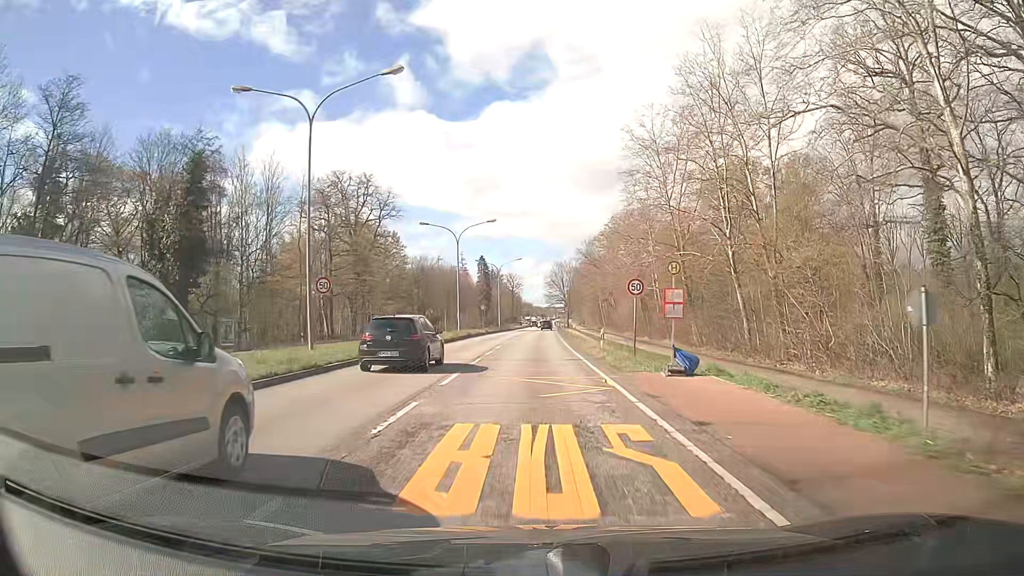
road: primary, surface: asphalt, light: Day
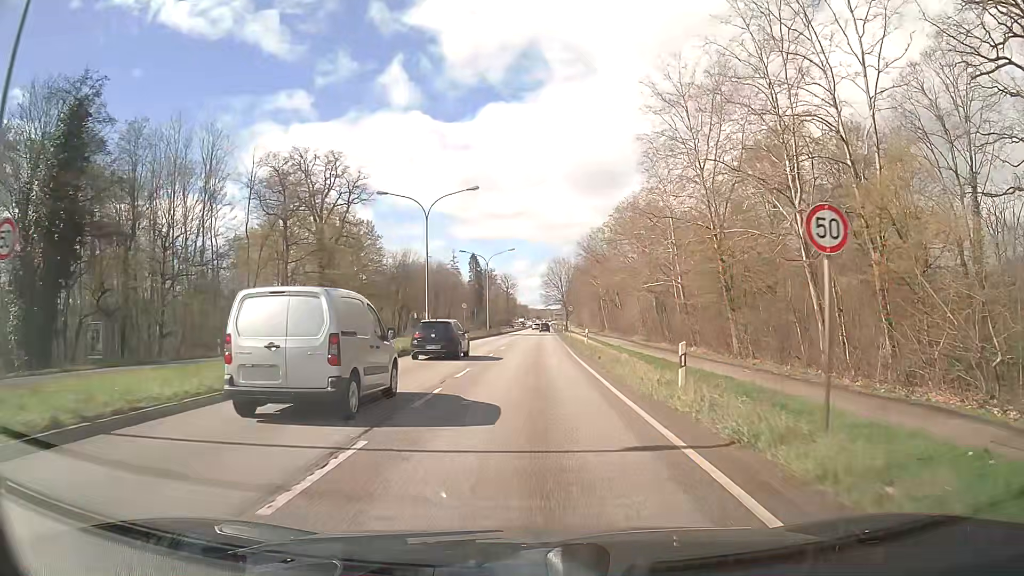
(-0.1, +15.3) m; 0°
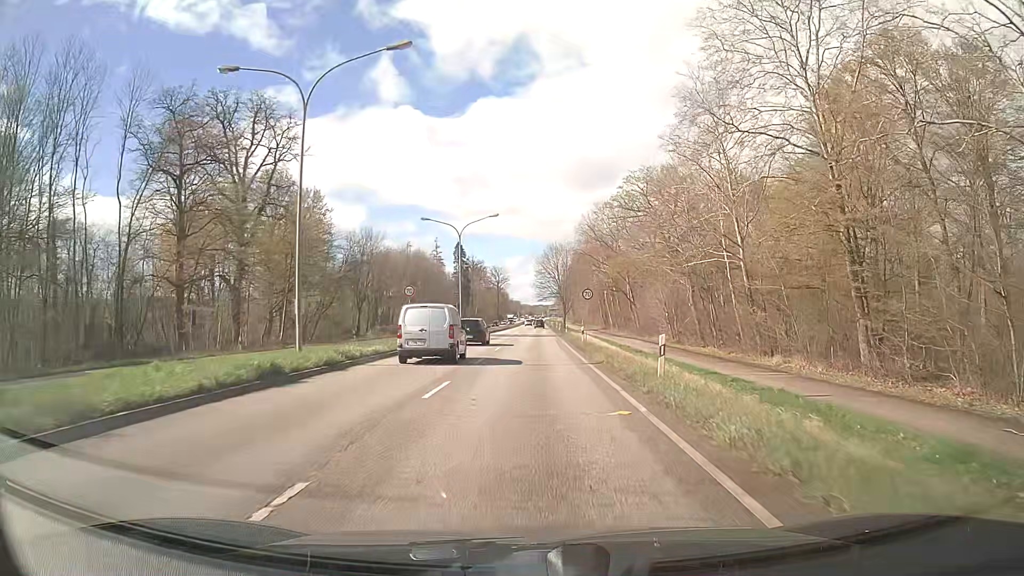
(0.0, +23.2) m; 0°
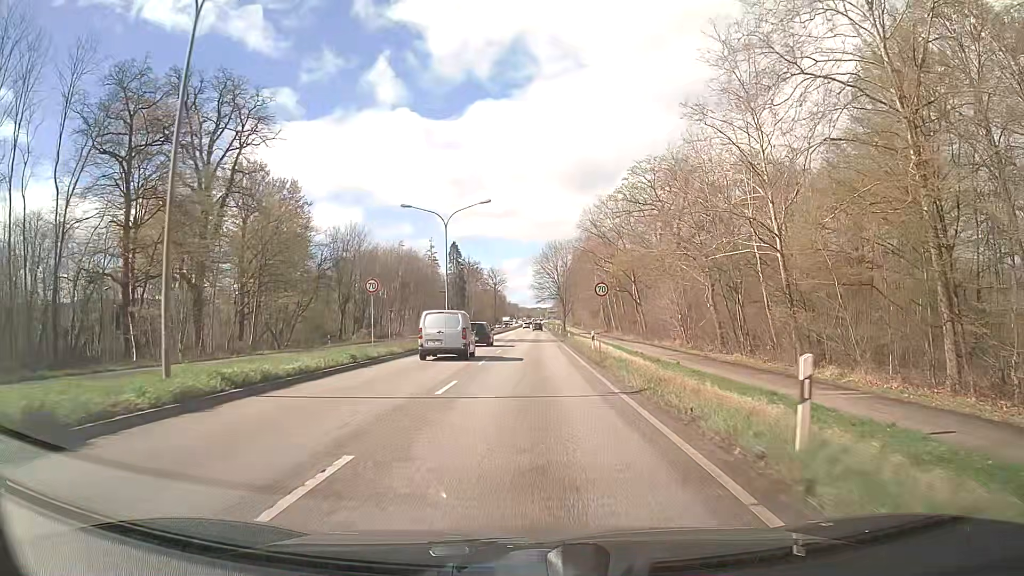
(0.0, +7.8) m; 0°
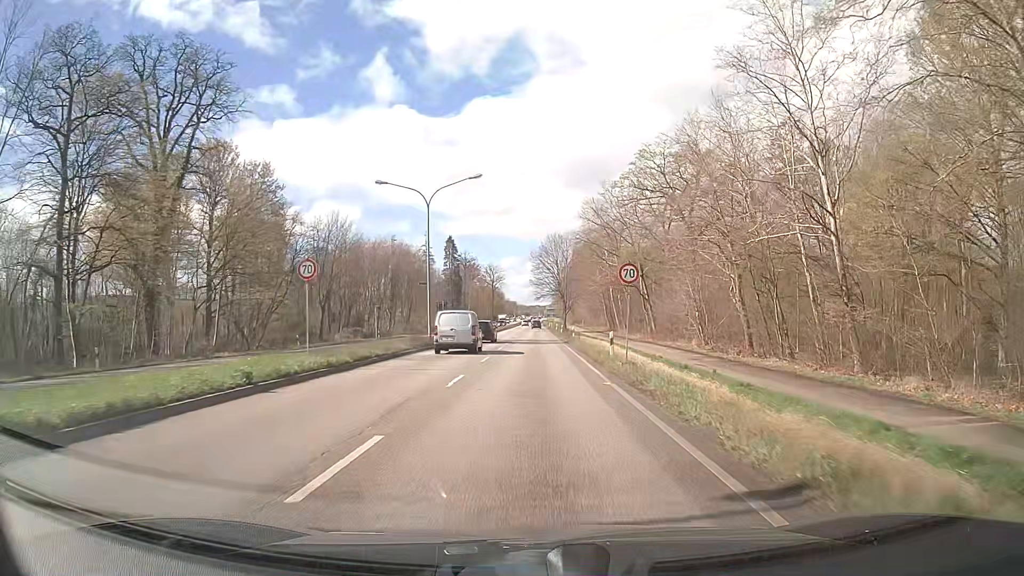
(0.0, +7.9) m; 0°
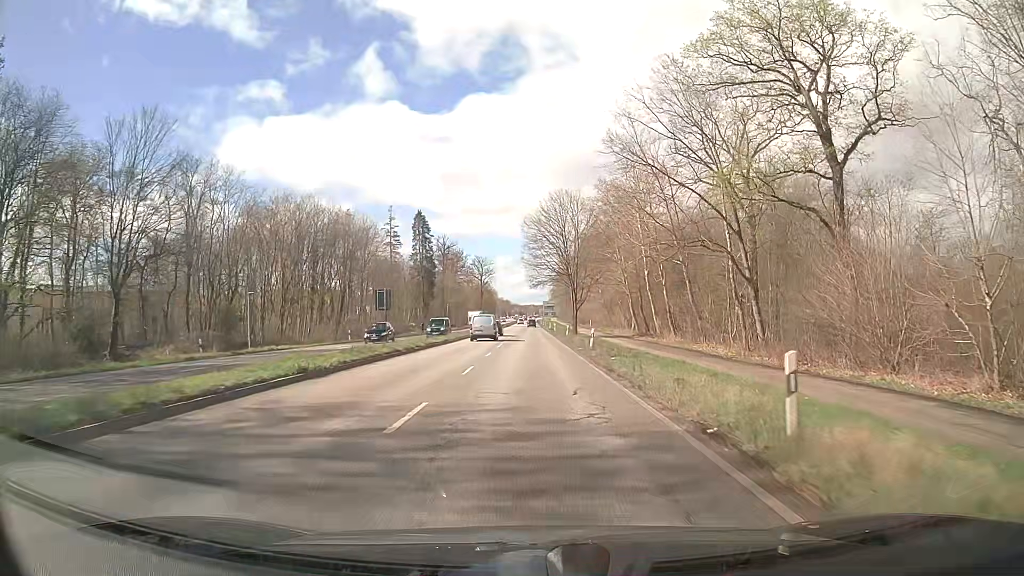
(+0.2, +42.2) m; 0°
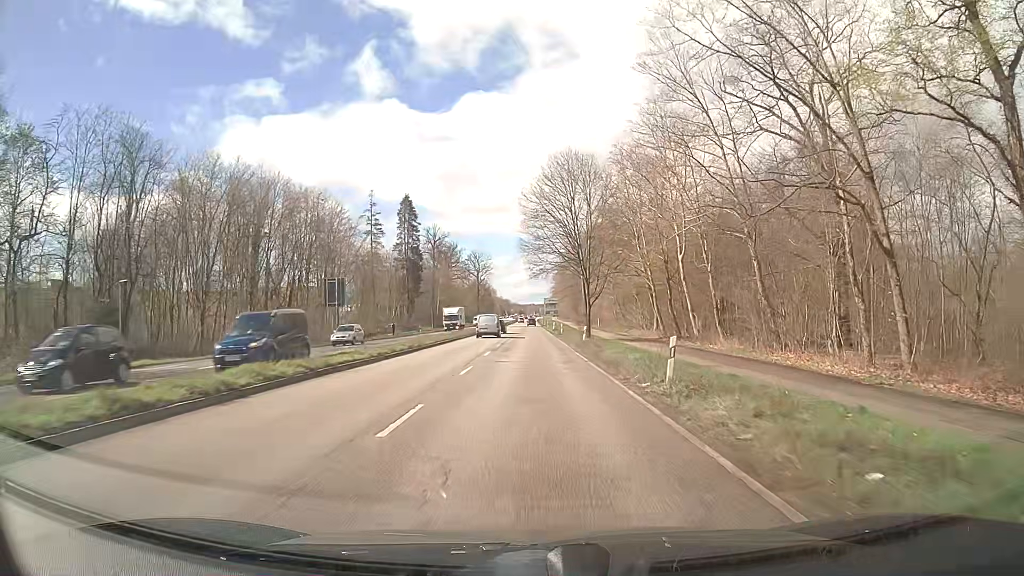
(0.0, +18.4) m; 0°
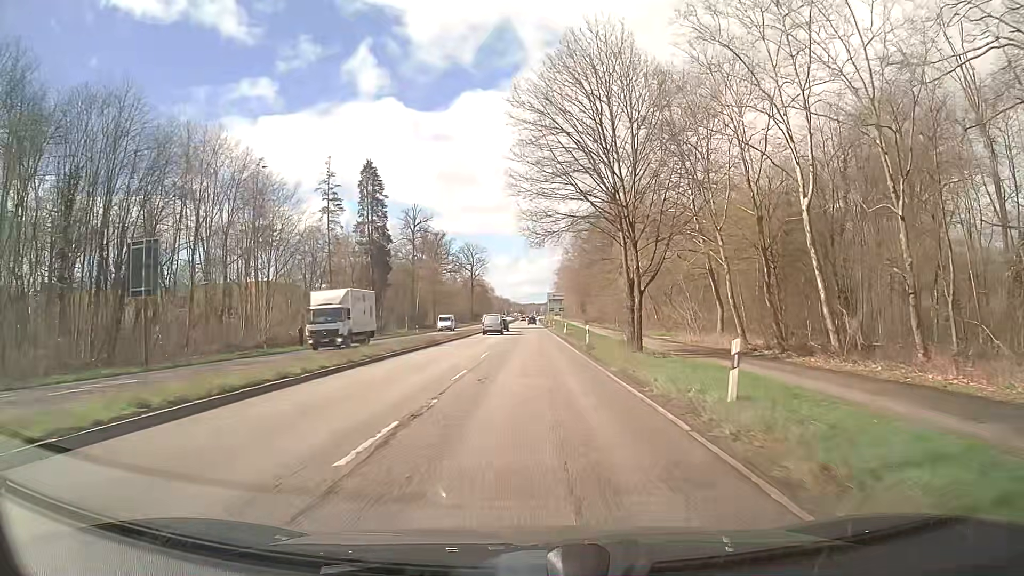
(0.0, +29.1) m; 0°
(0, +10) (0, +20) (0, +30) (0, +40) (0, +50) (0, +60) (0, +70) (0, +80) (0, +90) (0, +100) m
